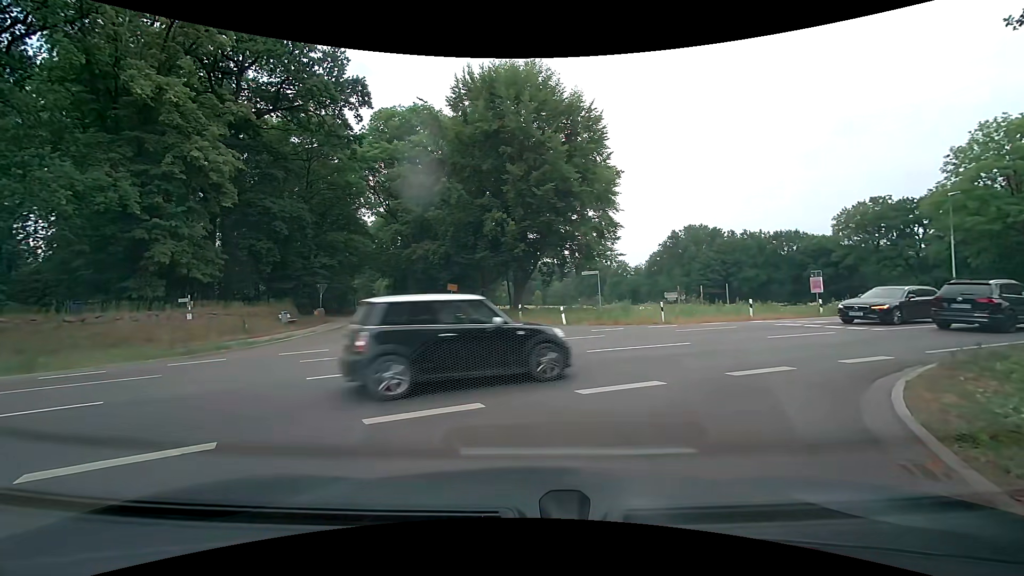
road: residential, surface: asphalt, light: Day
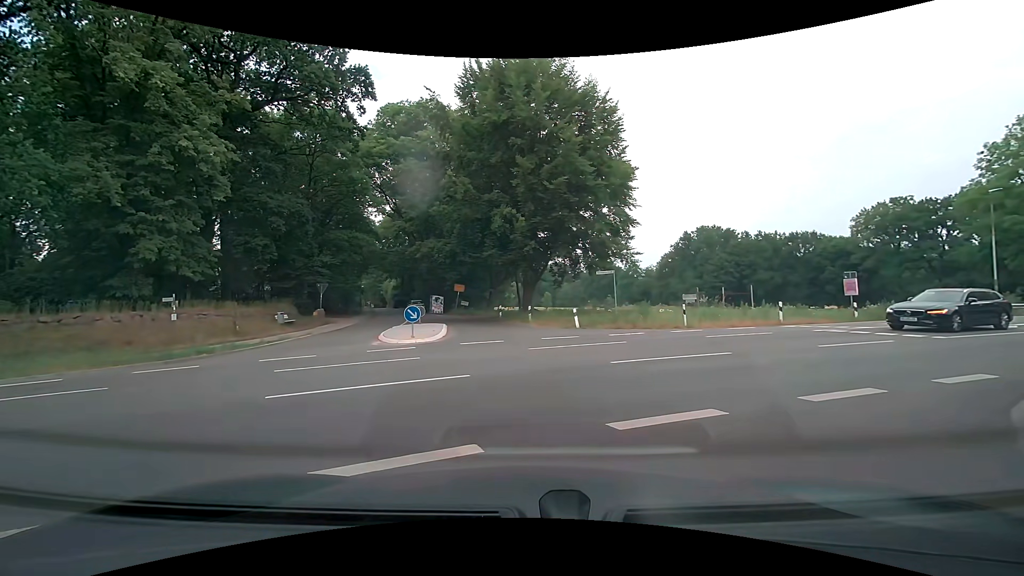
(0.0, +1.8) m; 0°
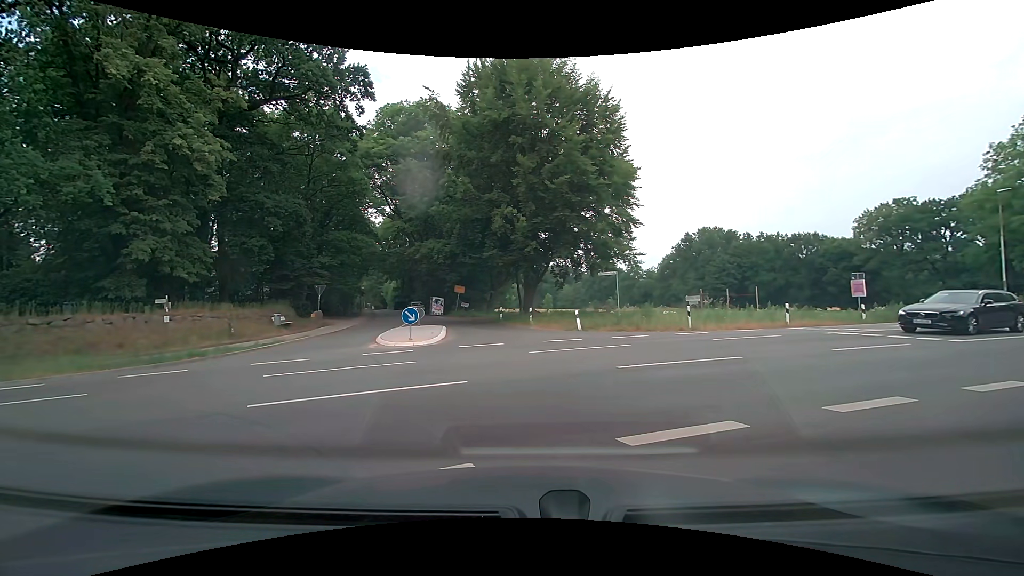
(0.0, +0.5) m; 0°
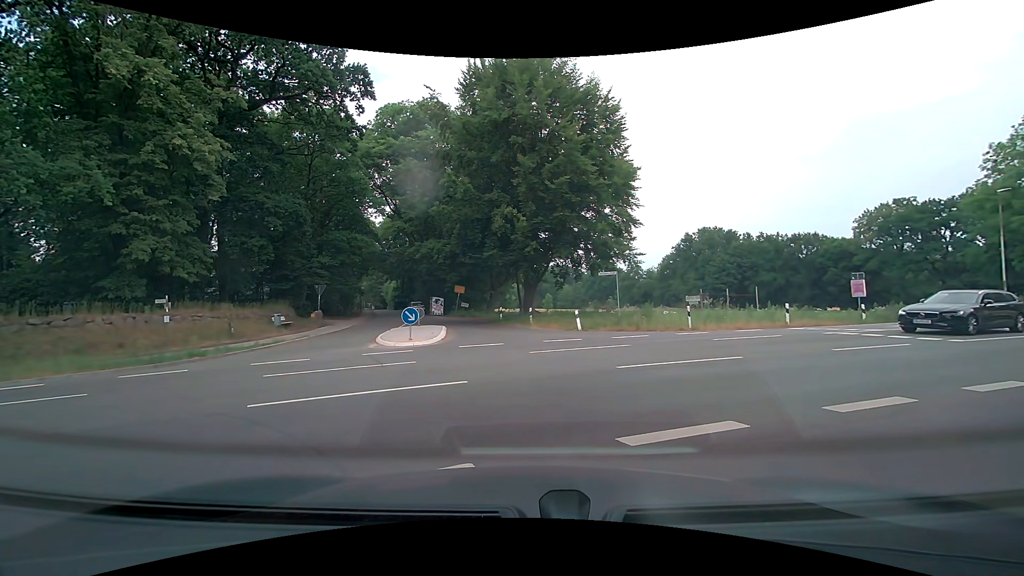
(0.0, 0.0) m; 0°
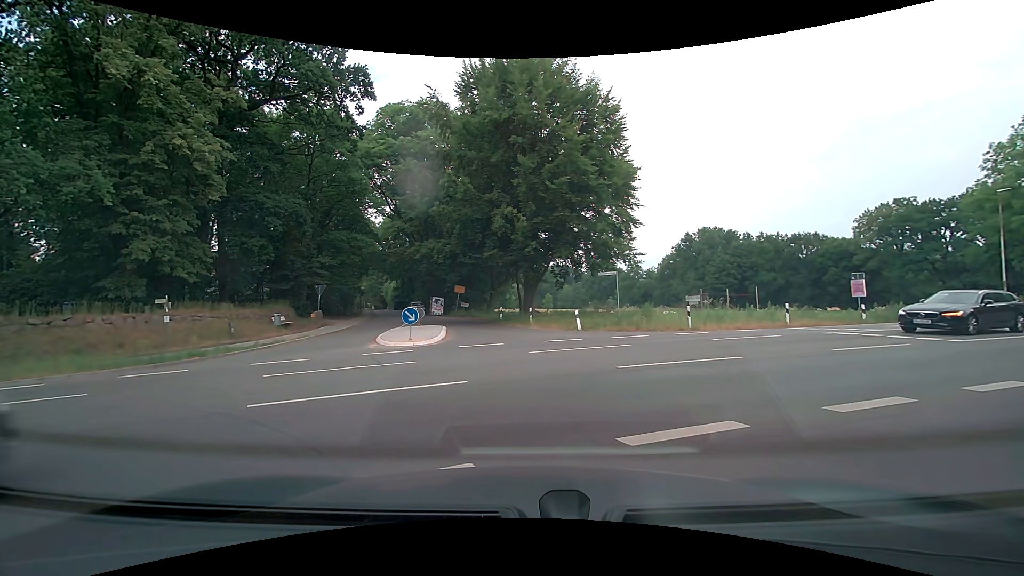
(0.0, 0.0) m; 0°
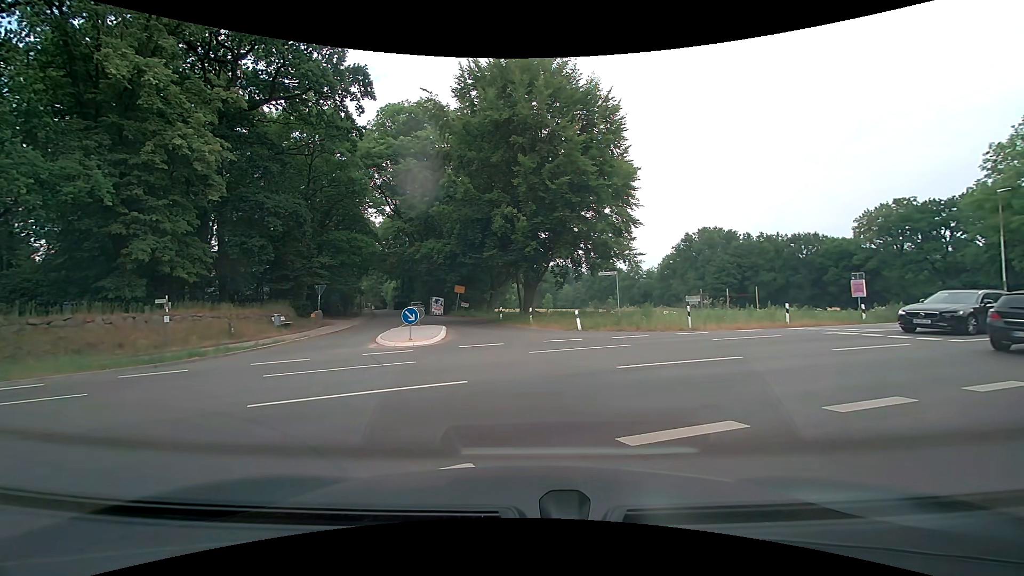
(0.0, 0.0) m; 0°
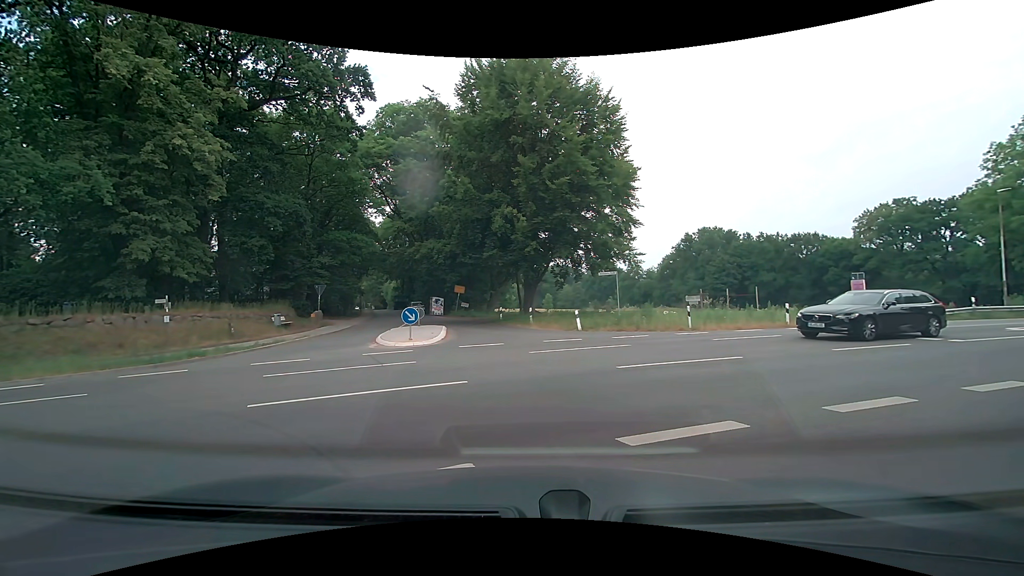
(0.0, 0.0) m; 0°
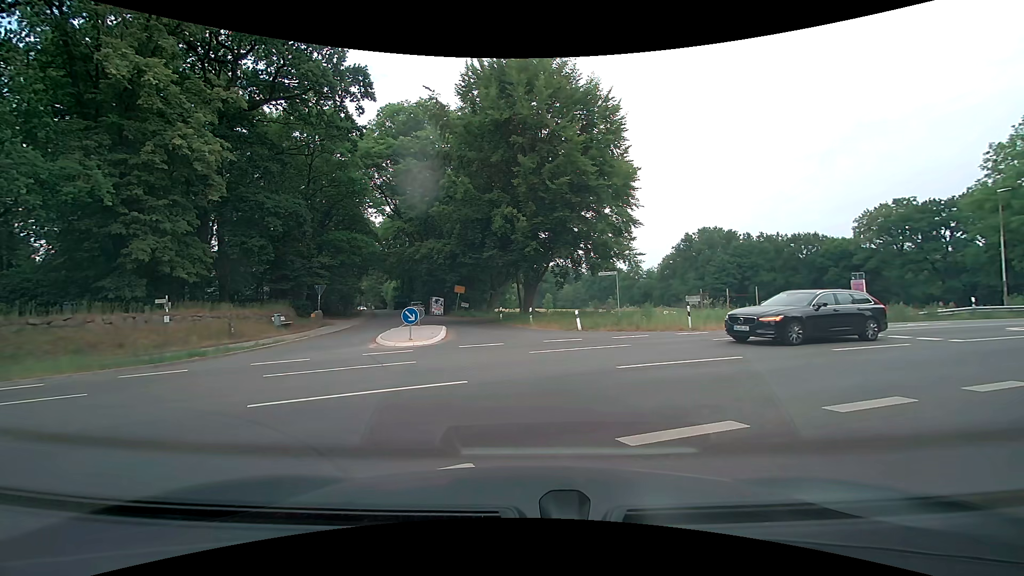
(0.0, 0.0) m; 0°
